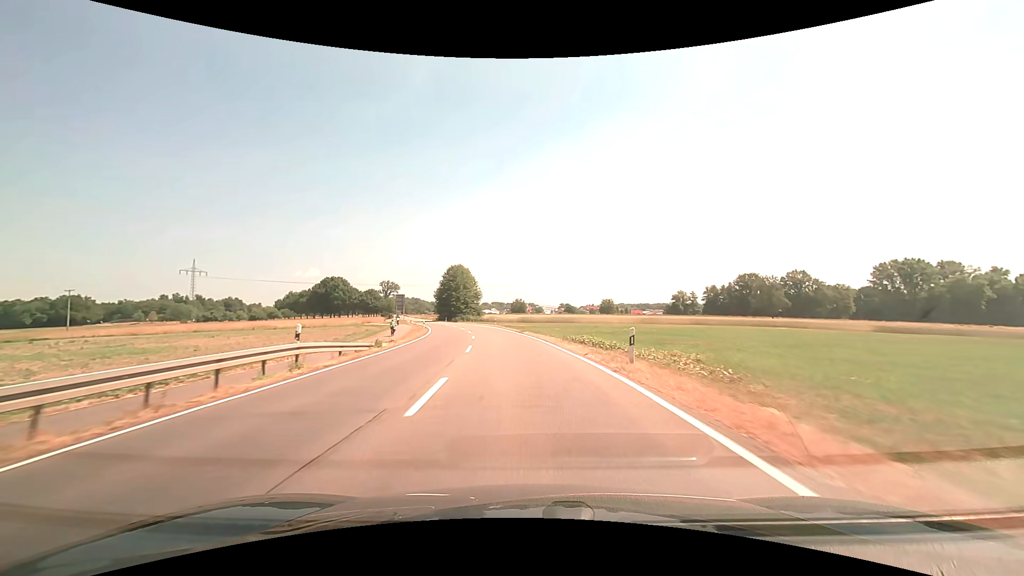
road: secondary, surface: asphalt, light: Day
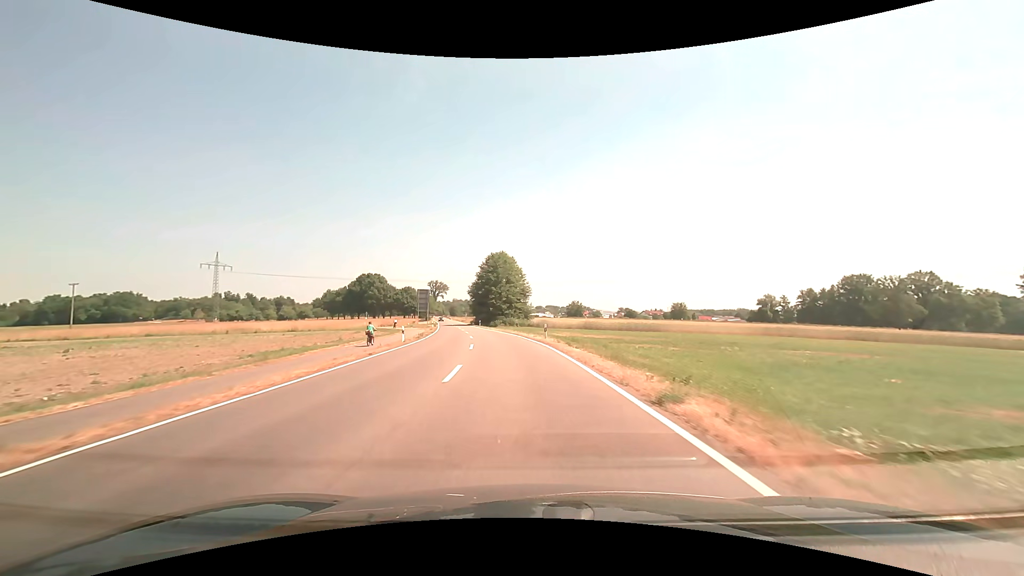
(-1.7, +31.9) m; -6°
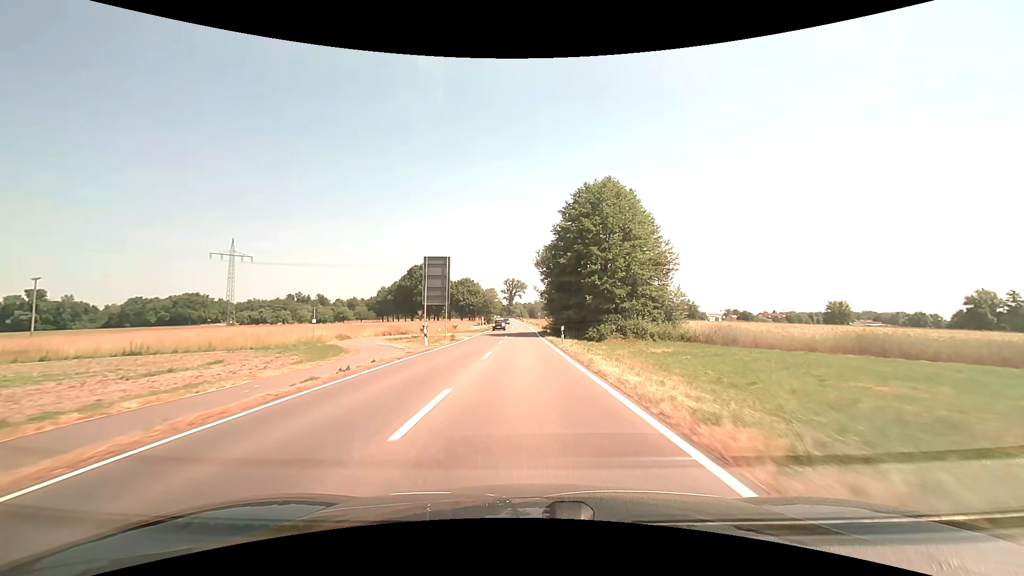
(-5.0, +53.5) m; -9°
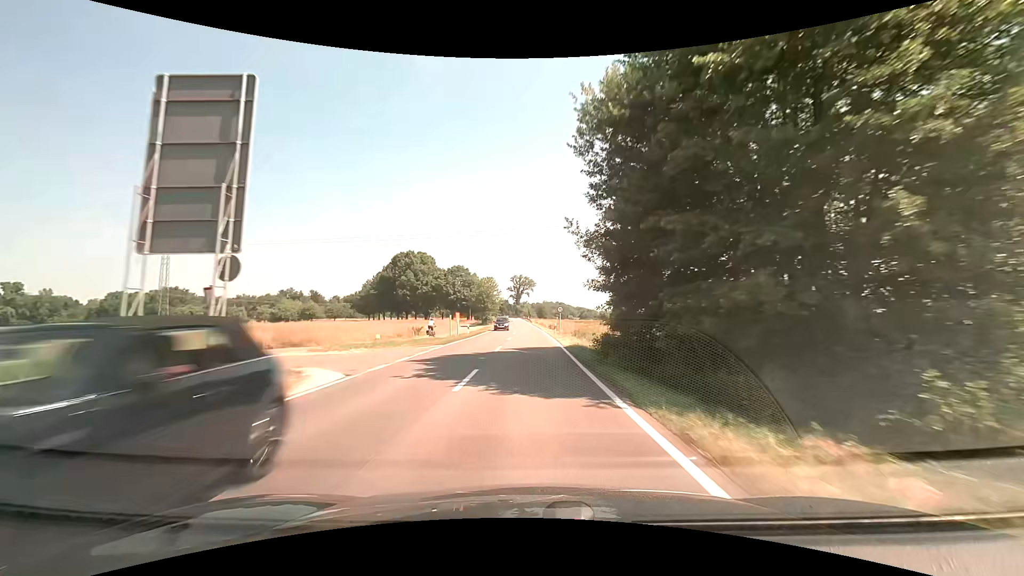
(-0.4, +32.6) m; -1°
(0, +10) (0, +20) (0, +30) (0, +40) (0, +50) (0, +60) (0, +70) (-1, +80) (-1, +90) (-1, +100) m
